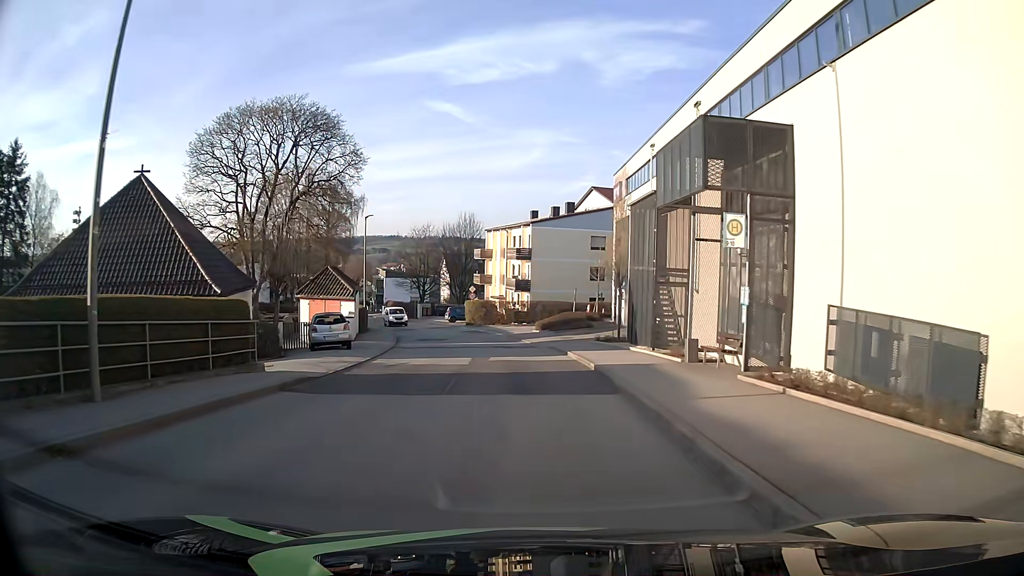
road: unclassified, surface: asphalt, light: Day
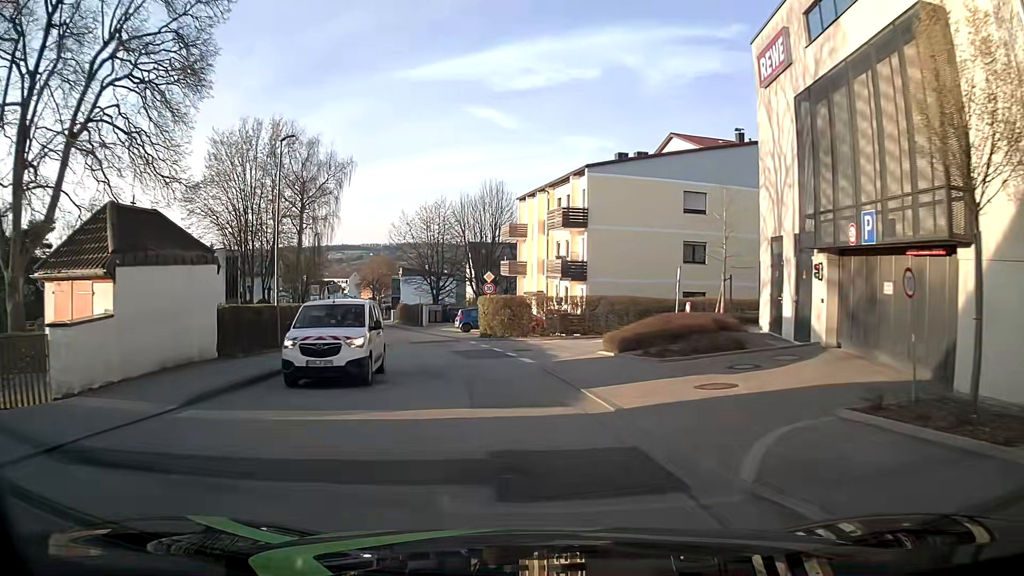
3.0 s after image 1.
(-0.5, +23.6) m; -3°
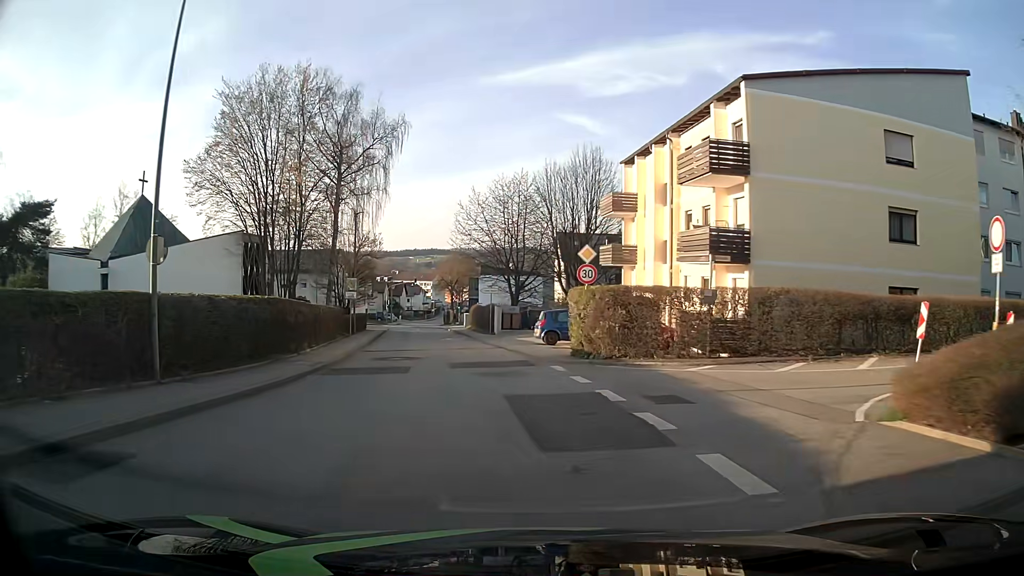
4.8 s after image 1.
(-0.8, +14.2) m; -7°
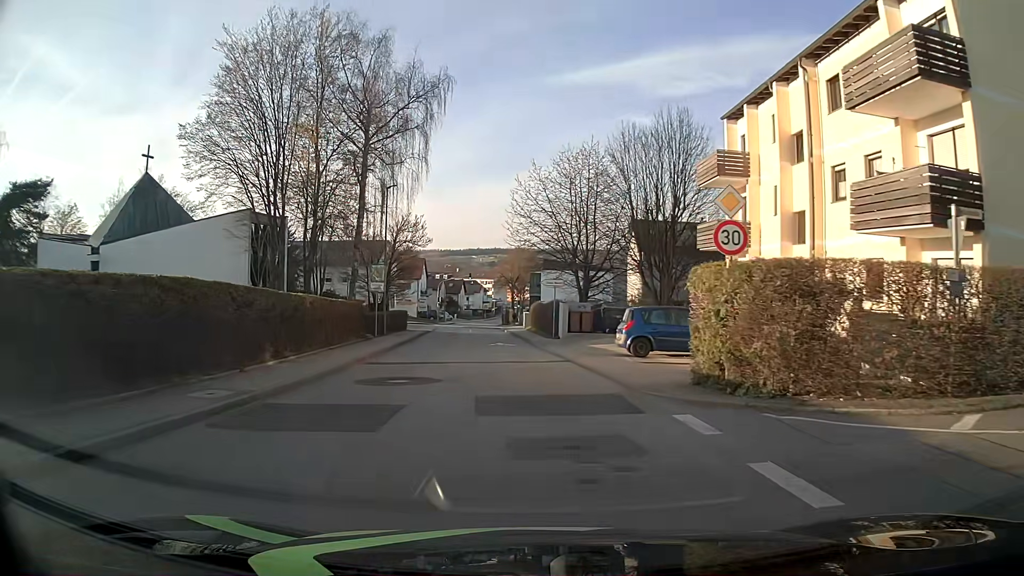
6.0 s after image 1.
(-0.6, +9.2) m; -7°
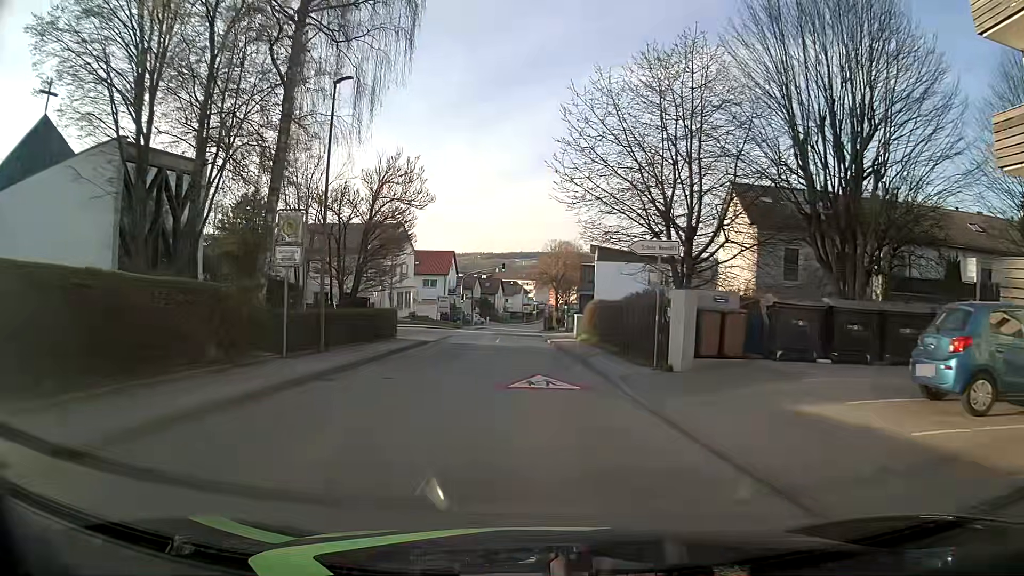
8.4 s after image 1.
(-0.6, +18.3) m; -3°
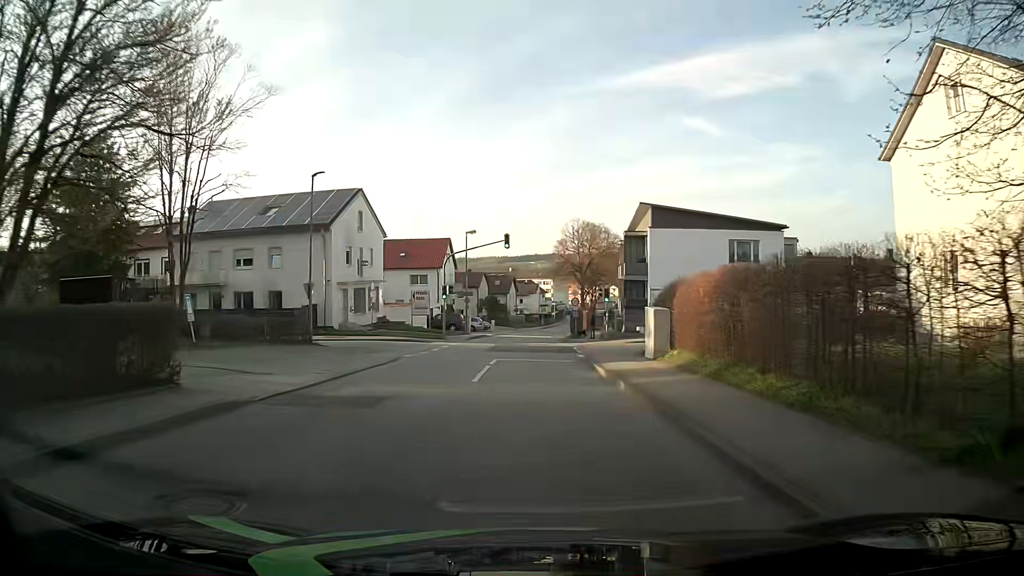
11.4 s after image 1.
(-0.3, +22.6) m; -2°
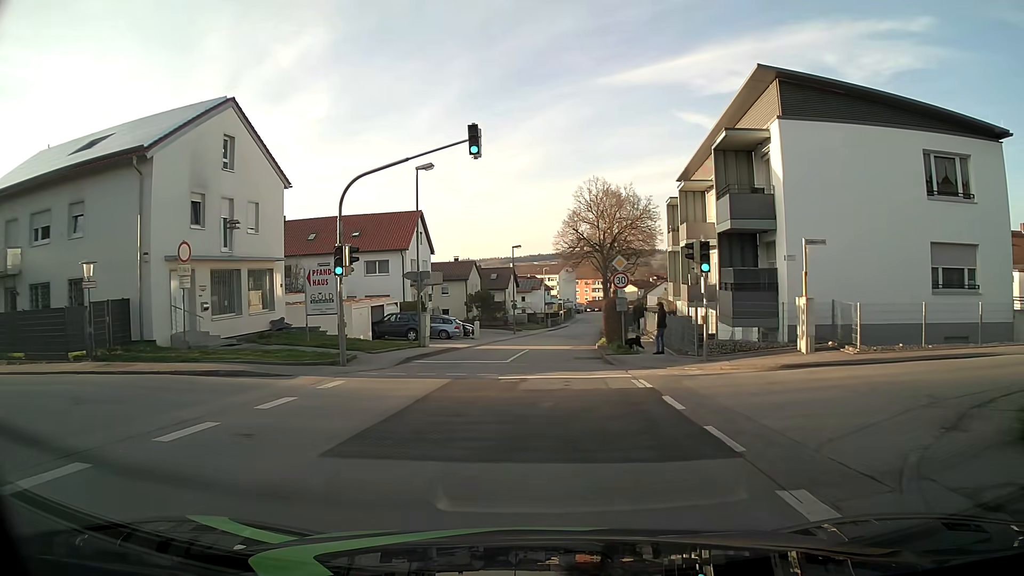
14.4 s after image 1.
(+0.4, +22.6) m; +1°
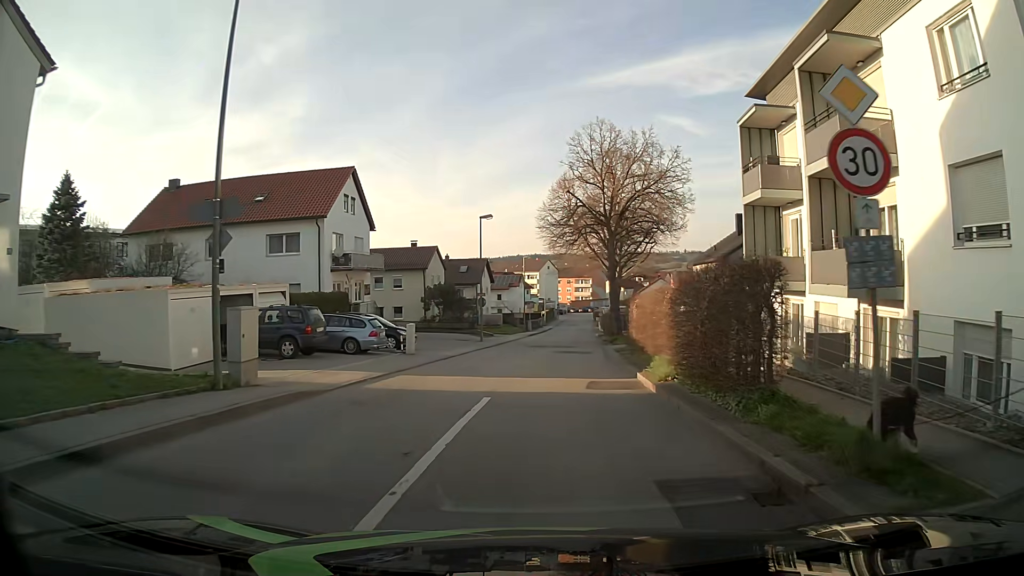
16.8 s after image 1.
(+0.1, +18.0) m; +3°
(0, +10) (+1, +20) (+1, +30) (+2, +40) (+3, +50) (+3, +60) (+4, +70) (+4, +80) (+5, +90) (+6, +100) m
